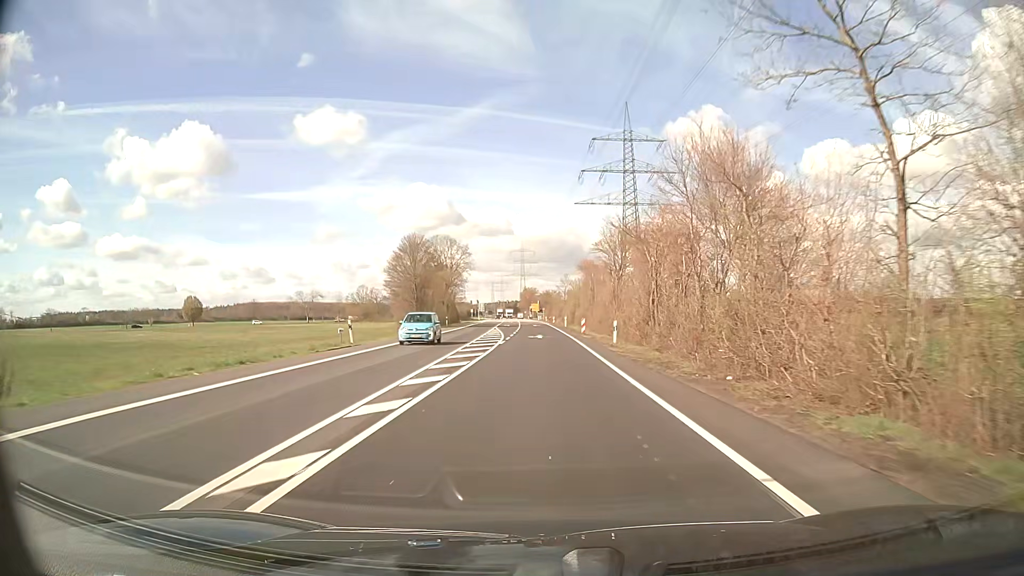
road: secondary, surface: asphalt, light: Day
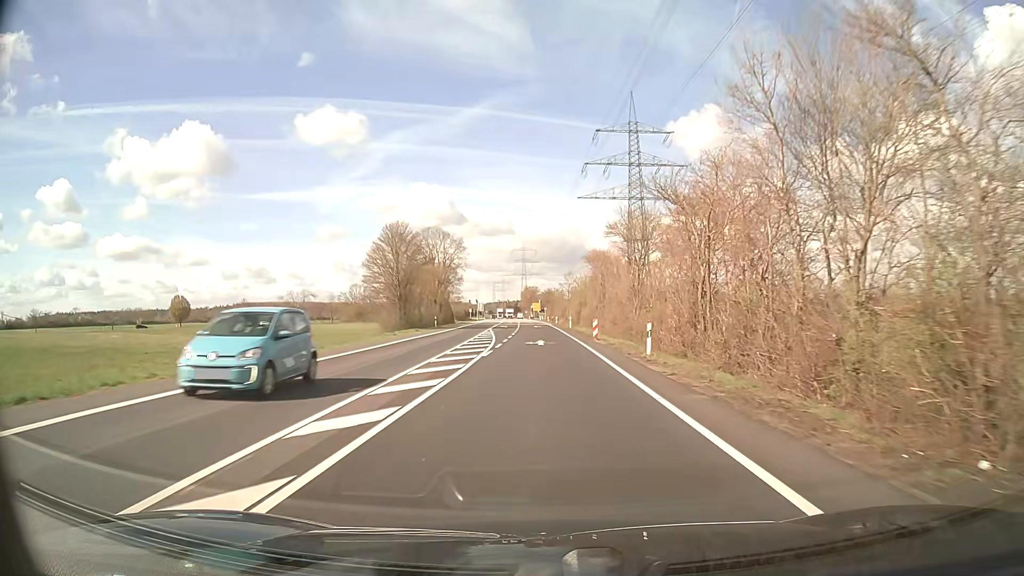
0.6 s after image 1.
(0.0, +9.7) m; 0°
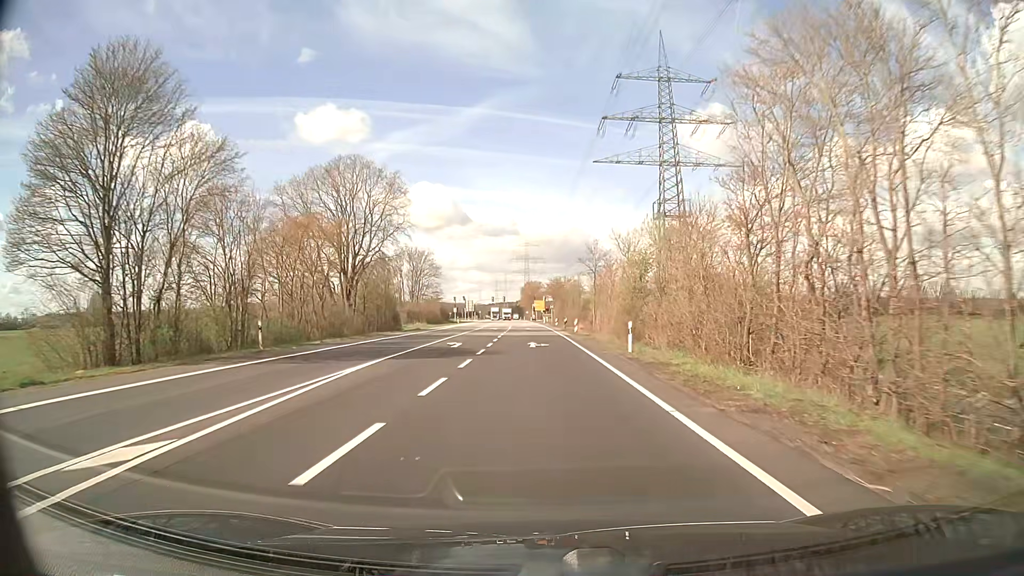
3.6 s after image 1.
(0.0, +46.8) m; 0°
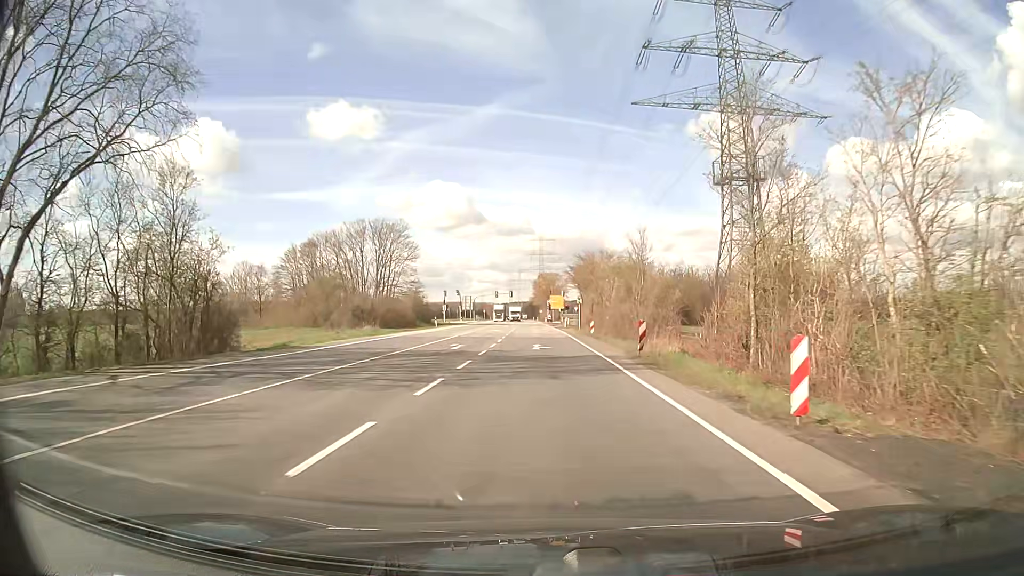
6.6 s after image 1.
(-0.5, +41.6) m; -1°
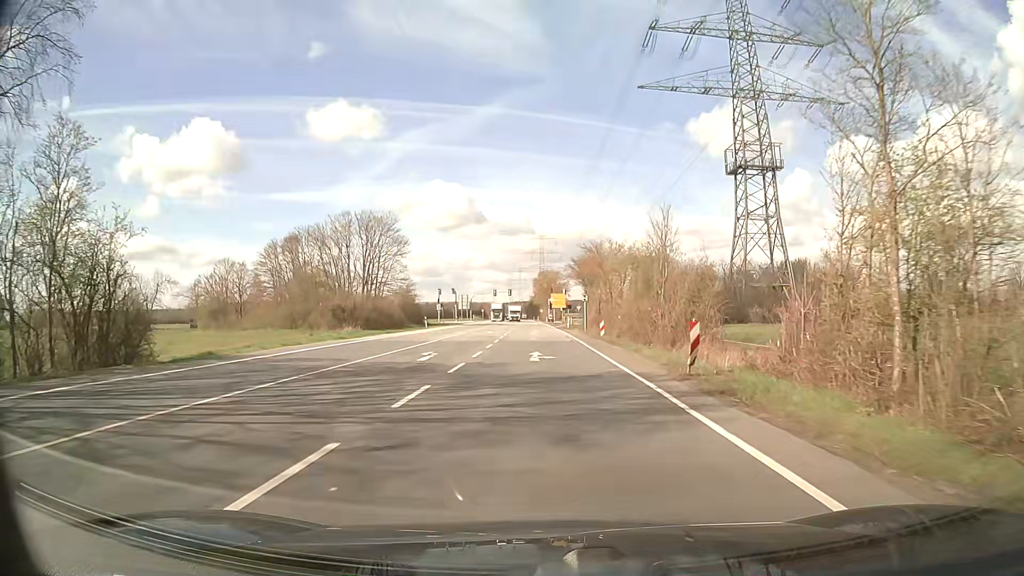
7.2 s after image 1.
(0.0, +7.6) m; 0°
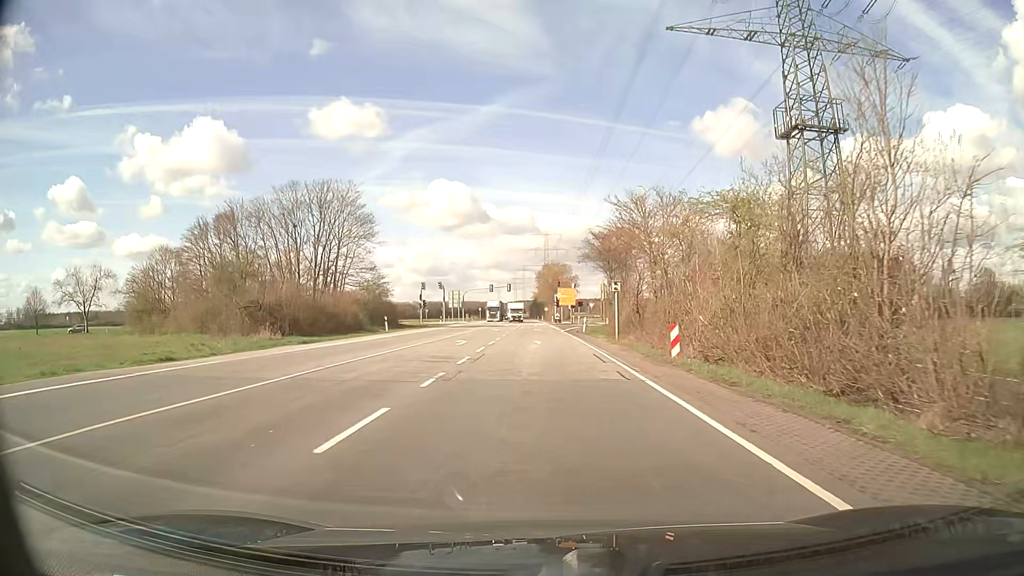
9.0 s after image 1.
(-0.1, +21.4) m; 0°
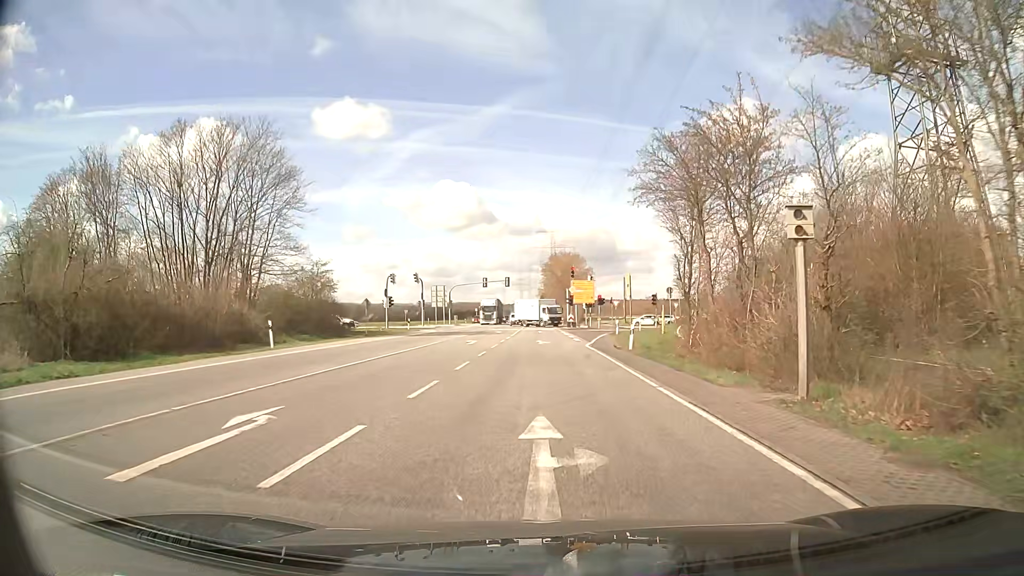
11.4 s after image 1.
(-0.2, +25.2) m; -1°
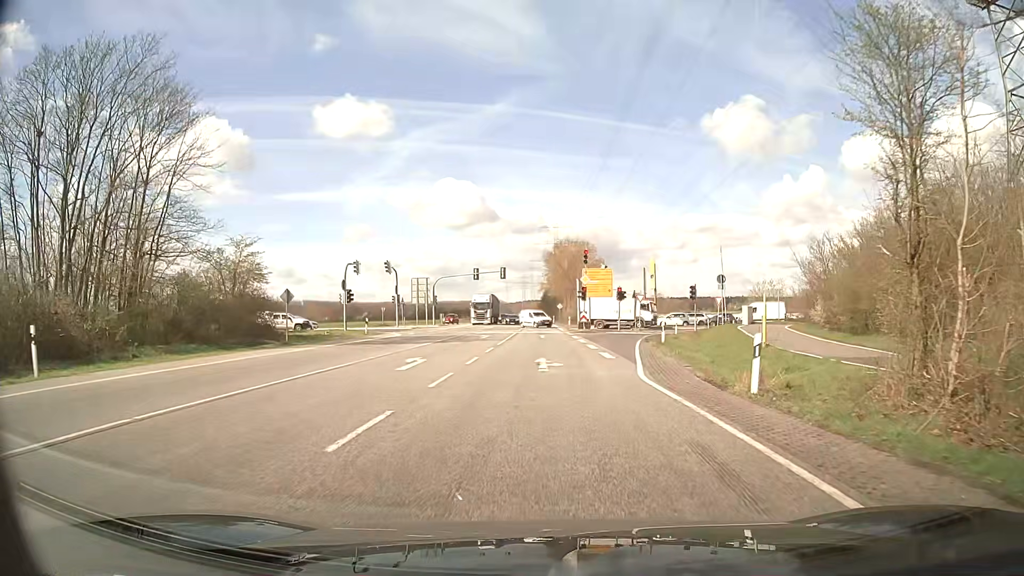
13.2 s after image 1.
(+0.1, +16.5) m; 0°
(0, +10) (0, +20) (0, +30) (0, +40) (0, +50) (0, +60) (0, +70) (0, +80) (-1, +90) (-1, +100) m
